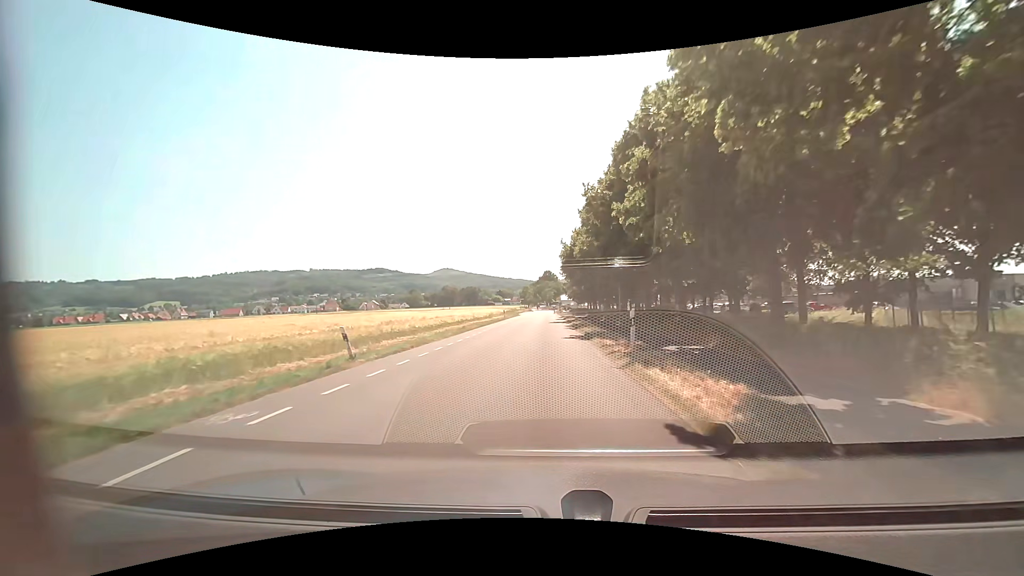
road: unclassified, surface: asphalt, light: Day
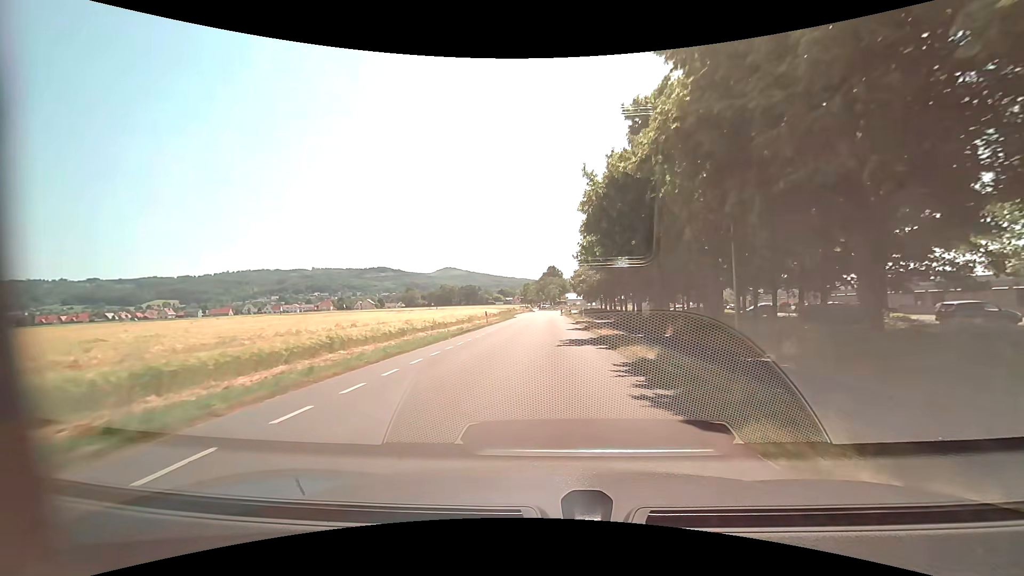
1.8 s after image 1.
(-0.1, +23.1) m; 0°
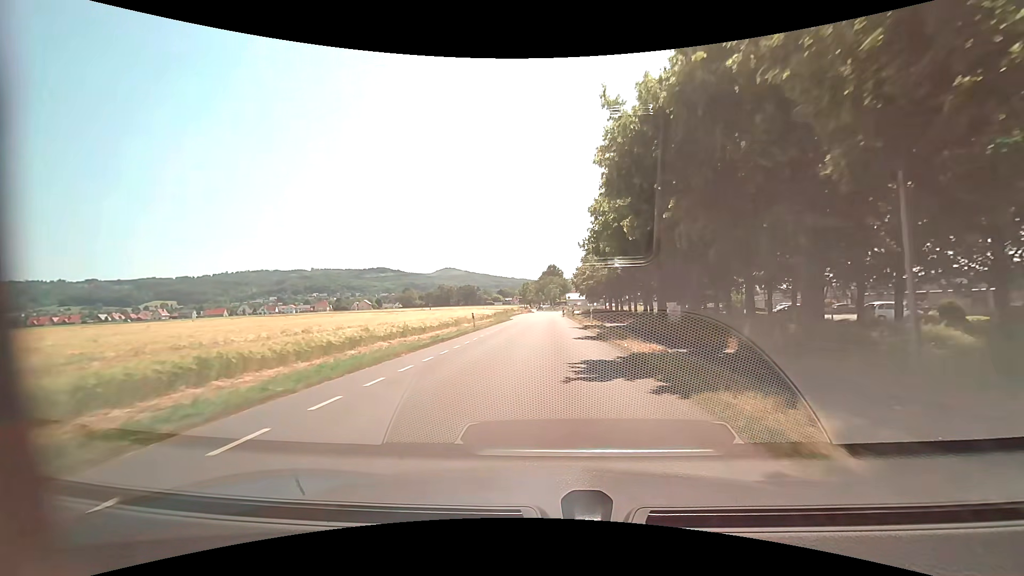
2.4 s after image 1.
(0.0, +7.6) m; 0°
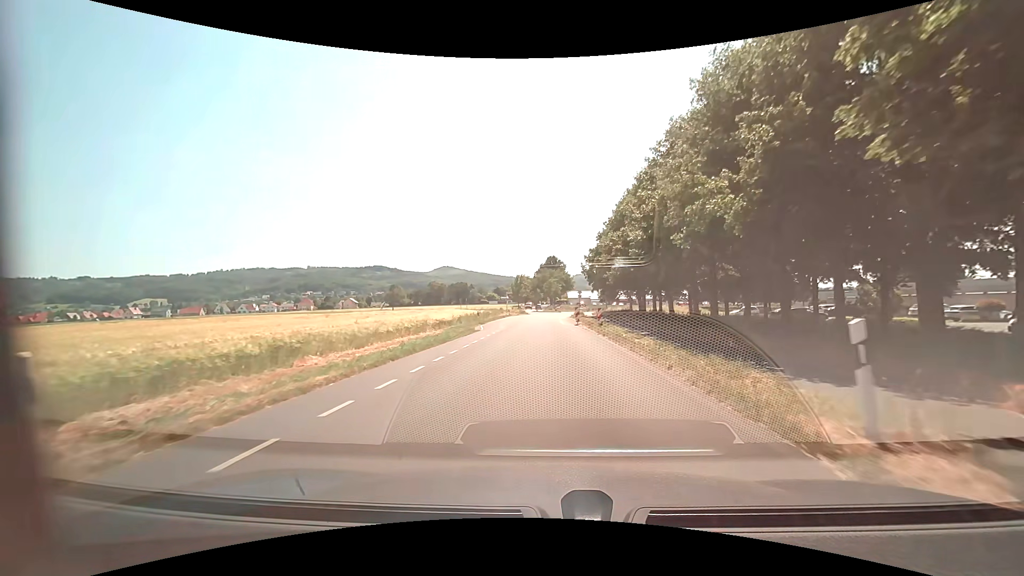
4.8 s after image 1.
(-0.1, +29.9) m; 0°
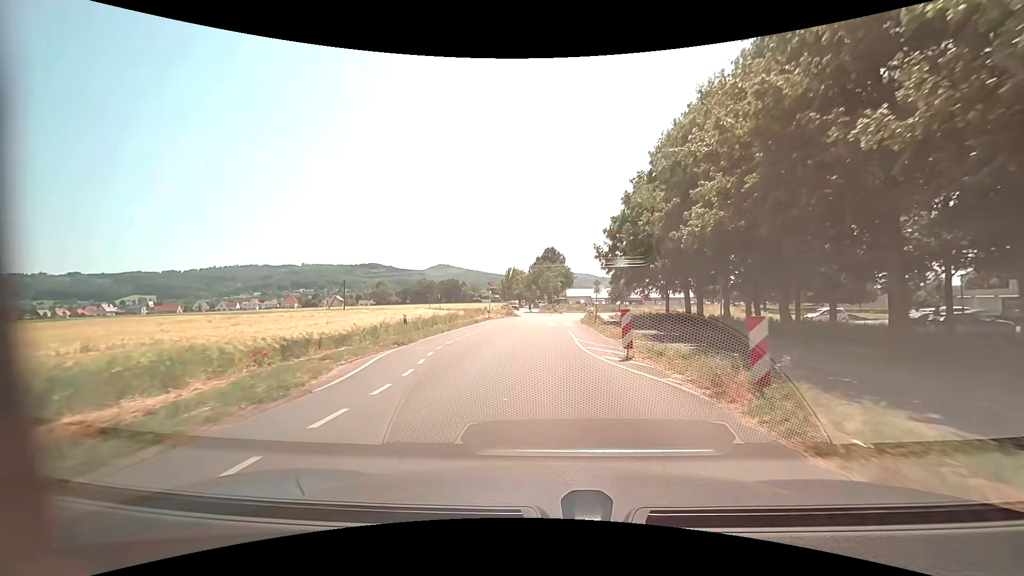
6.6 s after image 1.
(+0.1, +21.6) m; +1°
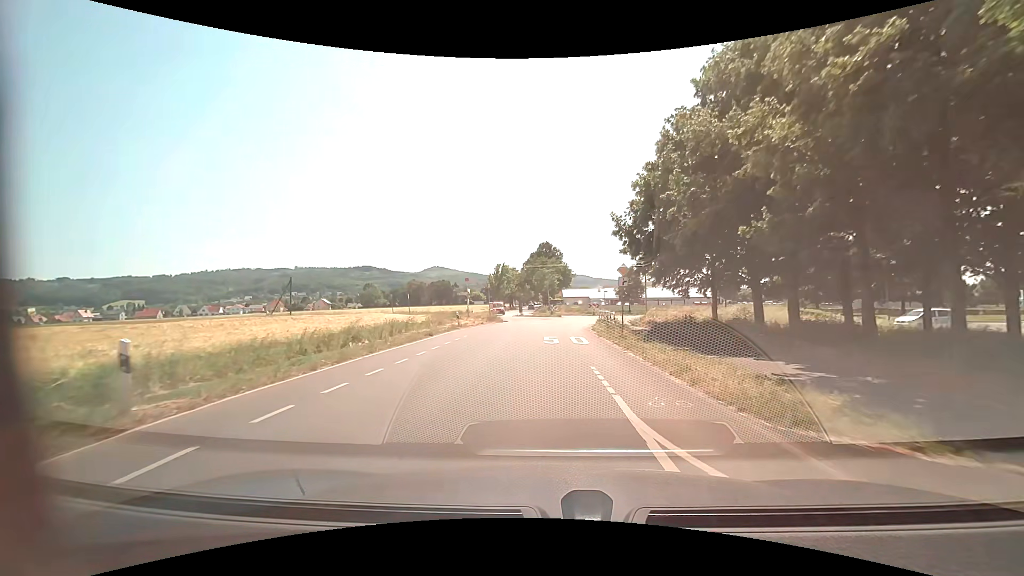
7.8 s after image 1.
(+0.1, +14.1) m; +1°
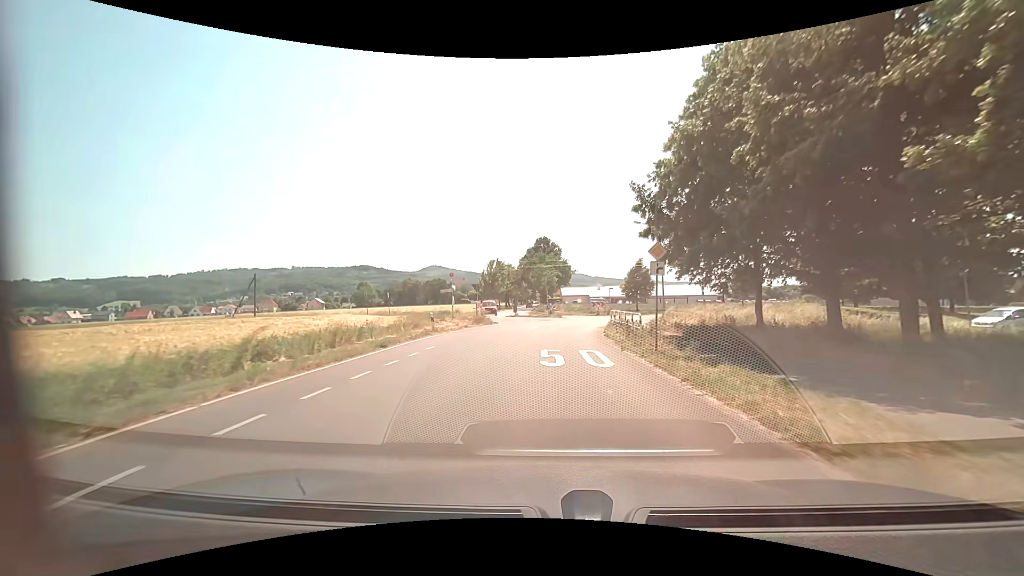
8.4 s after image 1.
(0.0, +6.9) m; 0°
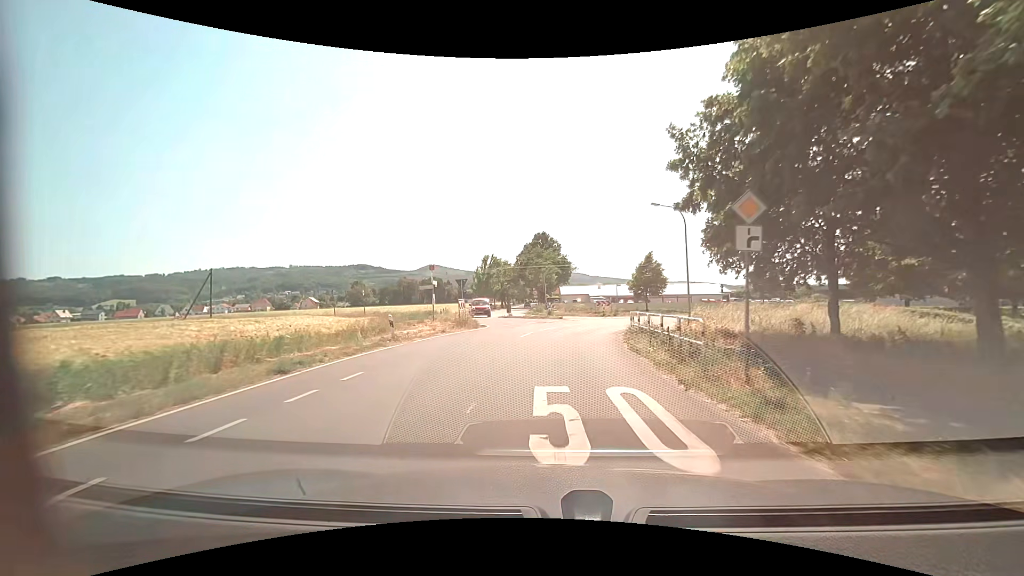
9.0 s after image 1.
(0.0, +6.6) m; 0°
(0, +10) (+1, +20) (+3, +30) (+6, +39) (+1, +48) (-4, +56) (-5, +66) (-5, +76) (-4, +86) (-4, +96) m
